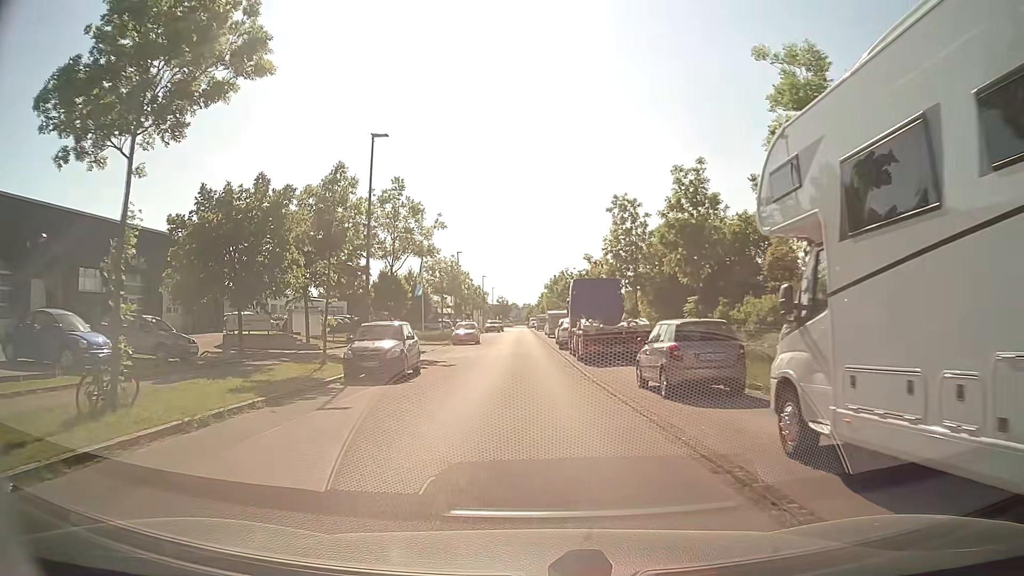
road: residential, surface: asphalt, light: Day
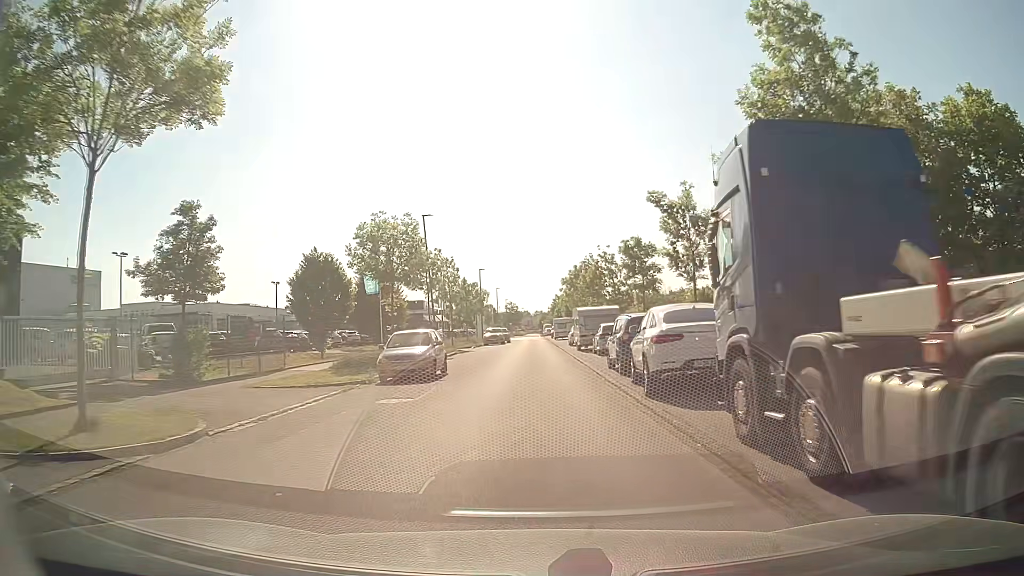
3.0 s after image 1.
(-0.7, +24.8) m; -2°
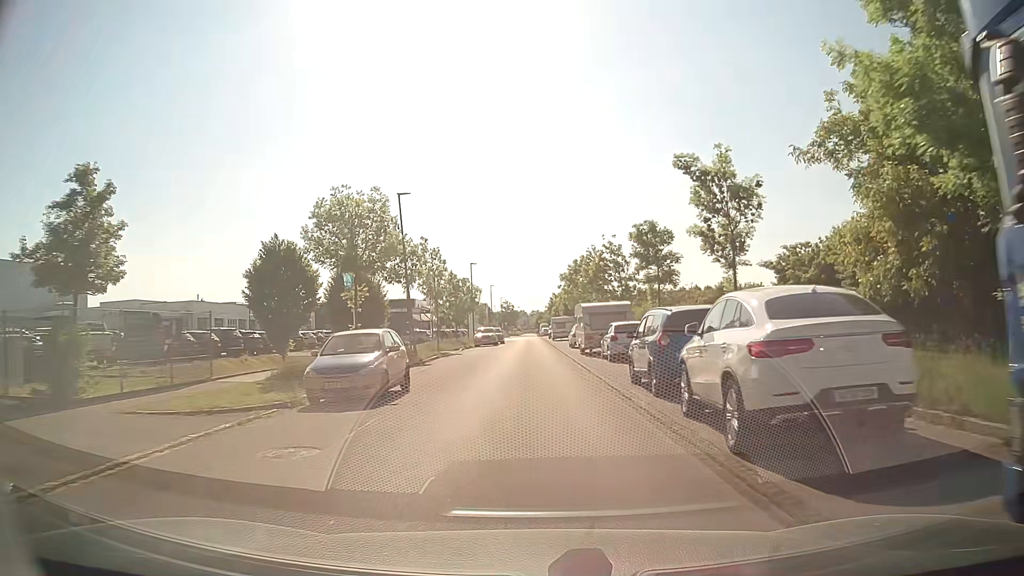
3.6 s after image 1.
(+0.1, +6.0) m; 0°
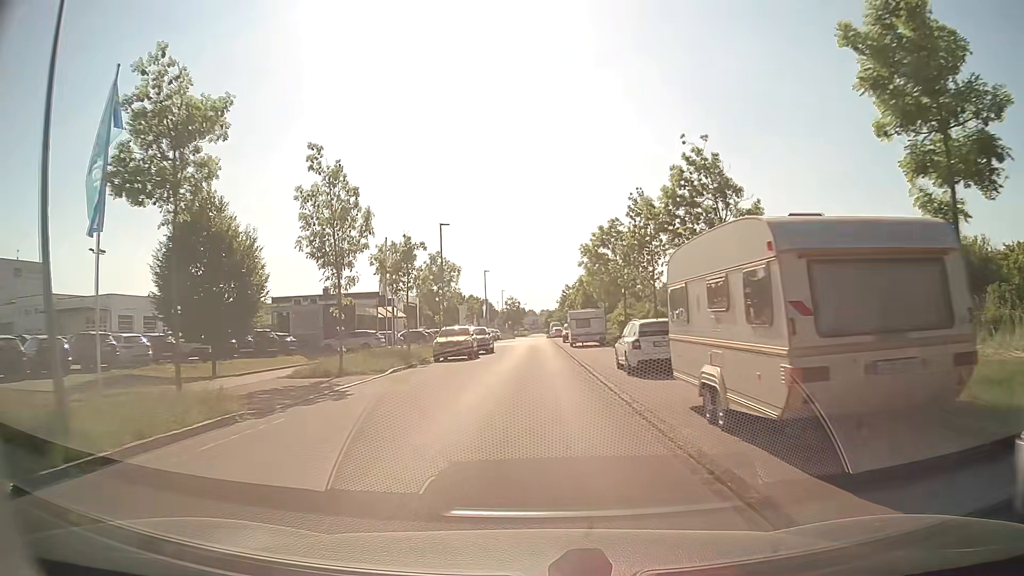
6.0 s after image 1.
(+0.3, +24.8) m; -1°
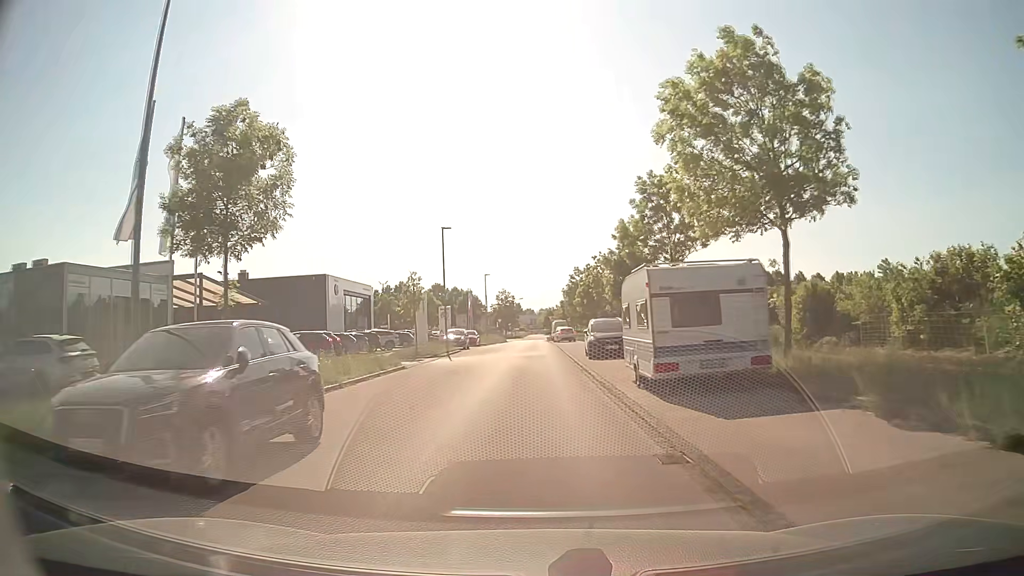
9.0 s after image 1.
(+0.3, +31.9) m; 0°
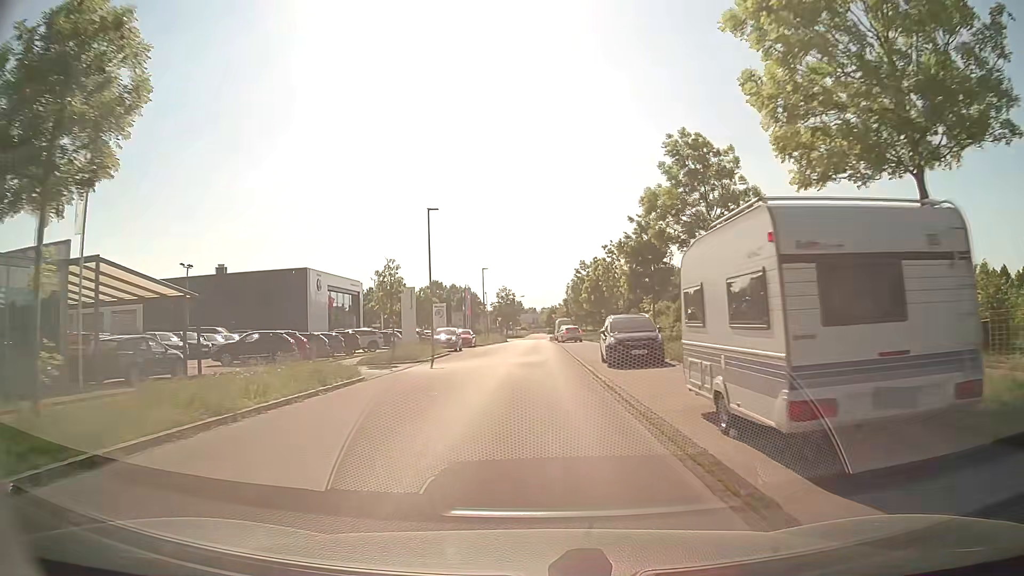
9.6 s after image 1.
(0.0, +6.5) m; 0°
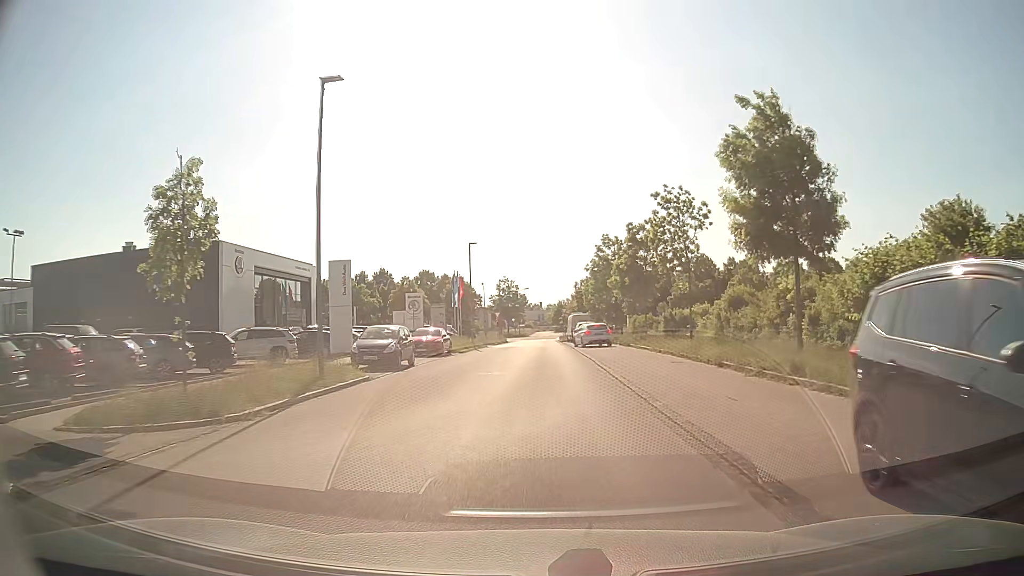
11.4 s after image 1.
(-0.1, +19.5) m; 0°
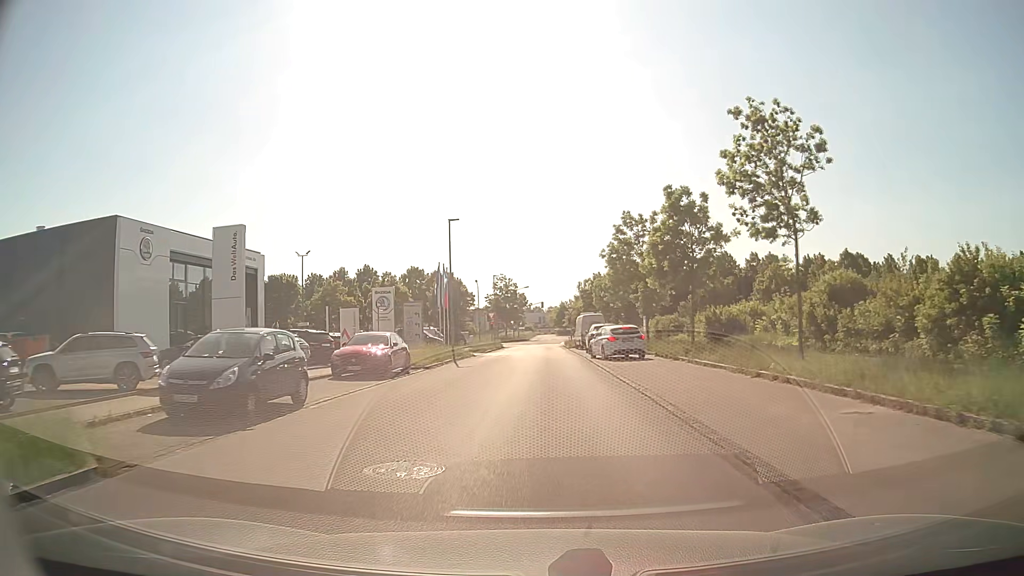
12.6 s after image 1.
(-0.2, +12.4) m; 0°
